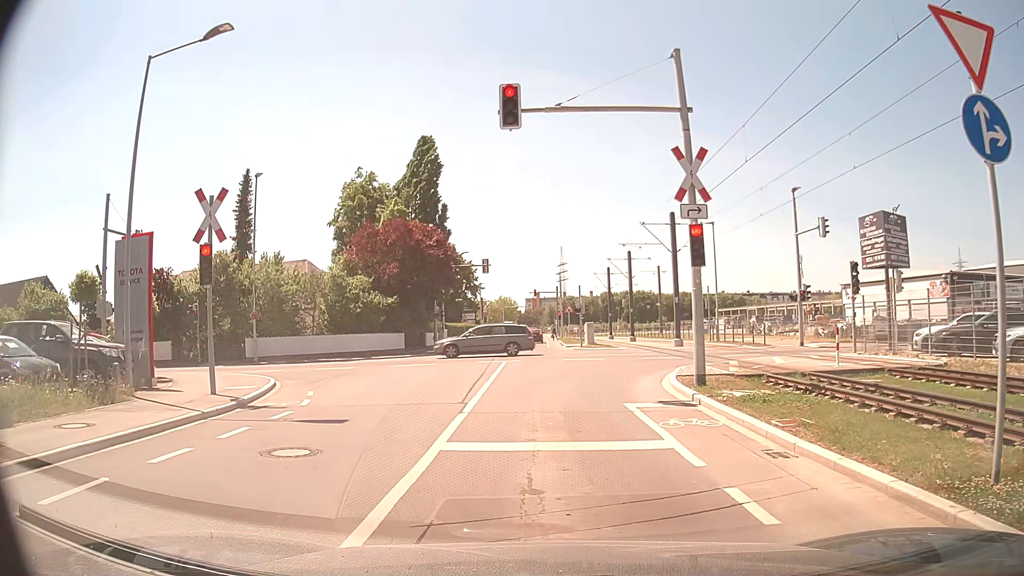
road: residential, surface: asphalt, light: Day
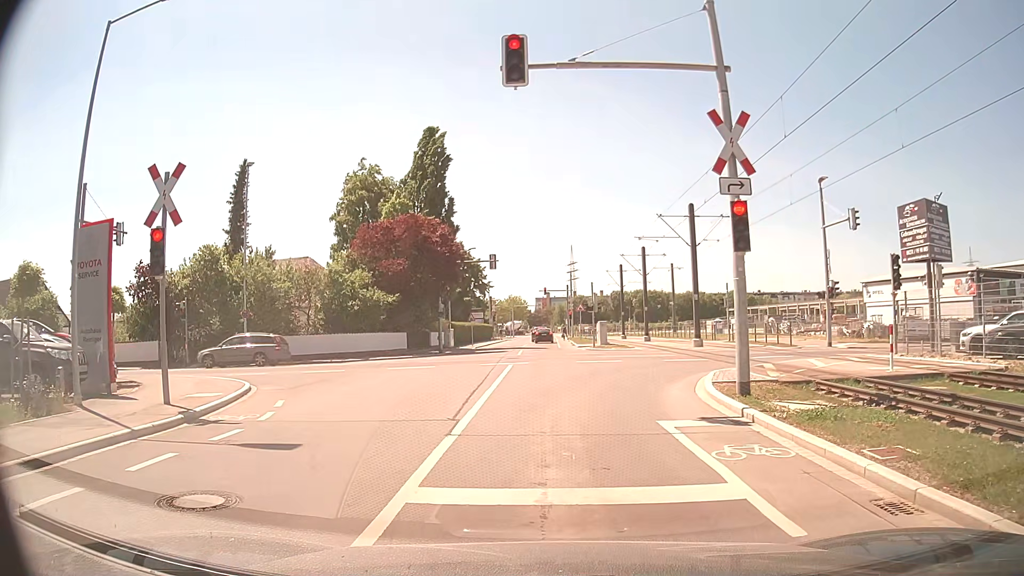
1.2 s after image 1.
(-0.1, +2.4) m; -1°
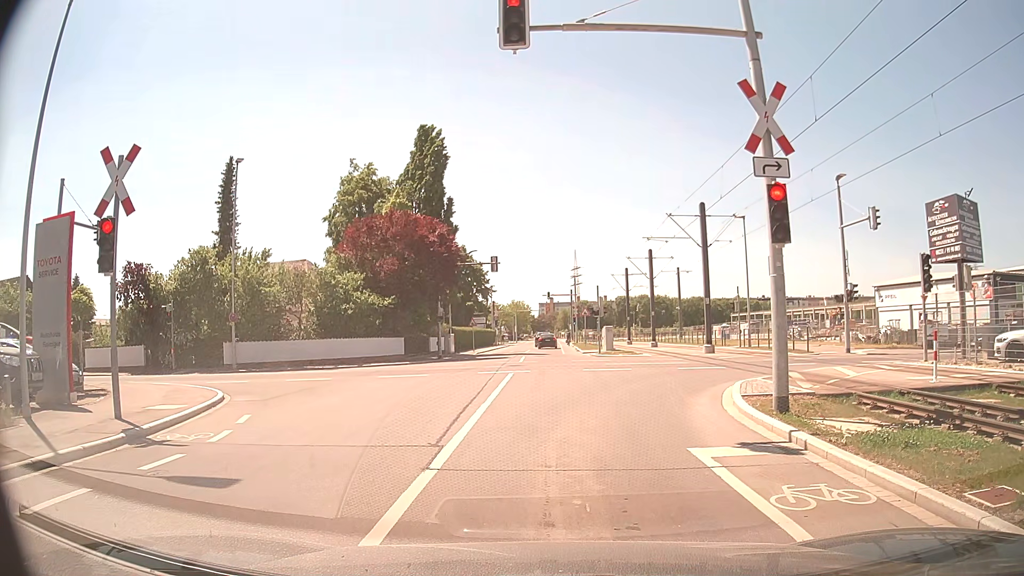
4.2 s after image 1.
(0.0, +1.8) m; 0°
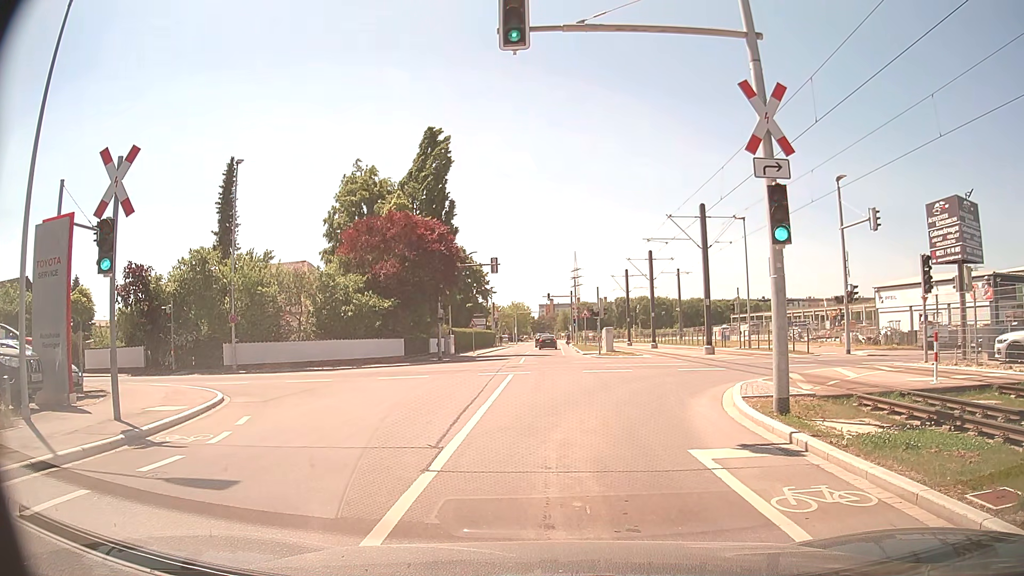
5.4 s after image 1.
(0.0, 0.0) m; 0°
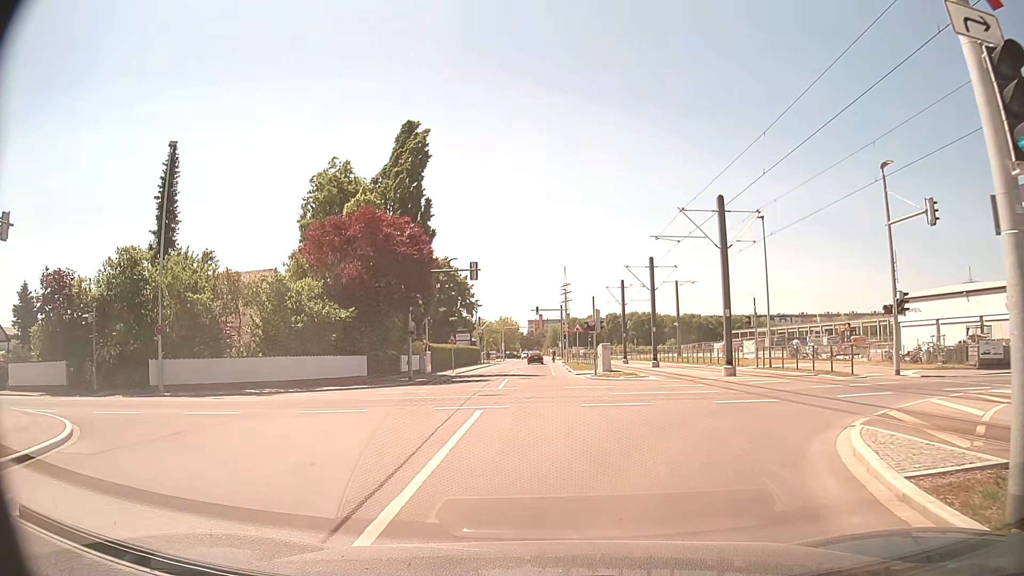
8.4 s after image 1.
(-0.1, +6.4) m; 0°
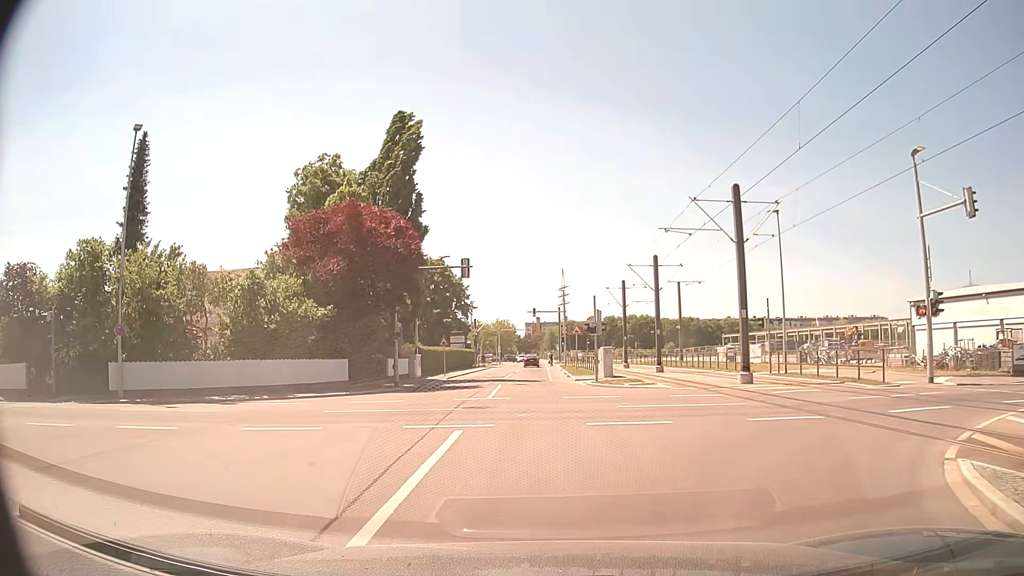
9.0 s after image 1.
(0.0, +3.0) m; 0°
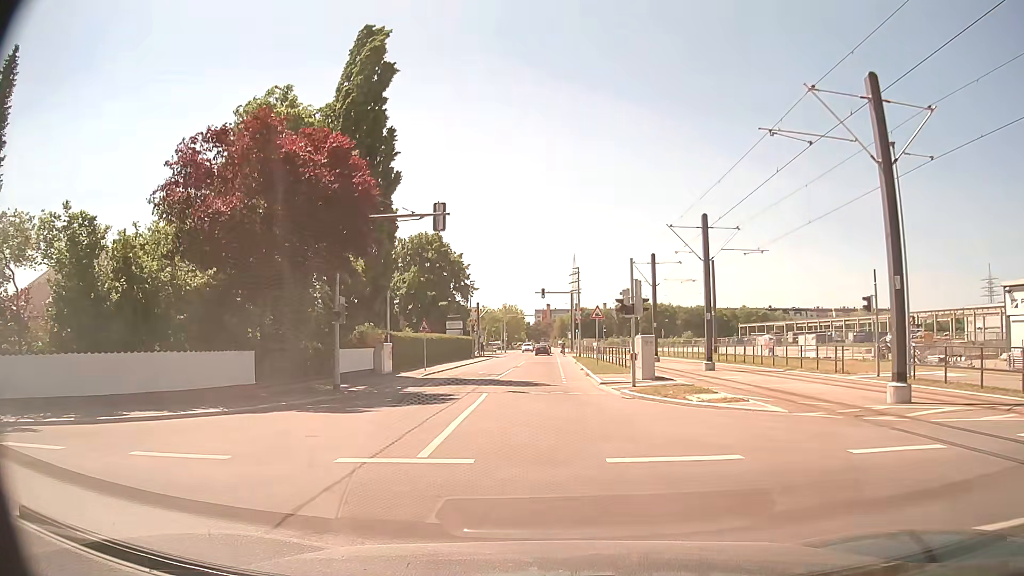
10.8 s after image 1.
(-0.1, +11.8) m; -1°
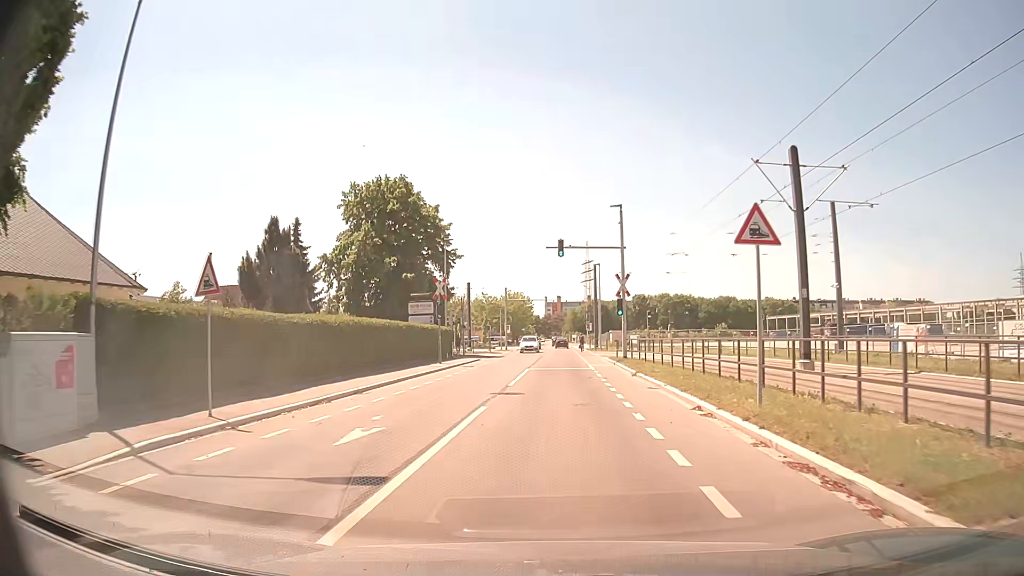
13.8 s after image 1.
(-0.6, +26.9) m; -1°
(0, +10) (0, +20) (0, +30) (+1, +40) (+1, +50) (+1, +60) (+1, +70) (+1, +80) (+1, +90) (+2, +100) m
